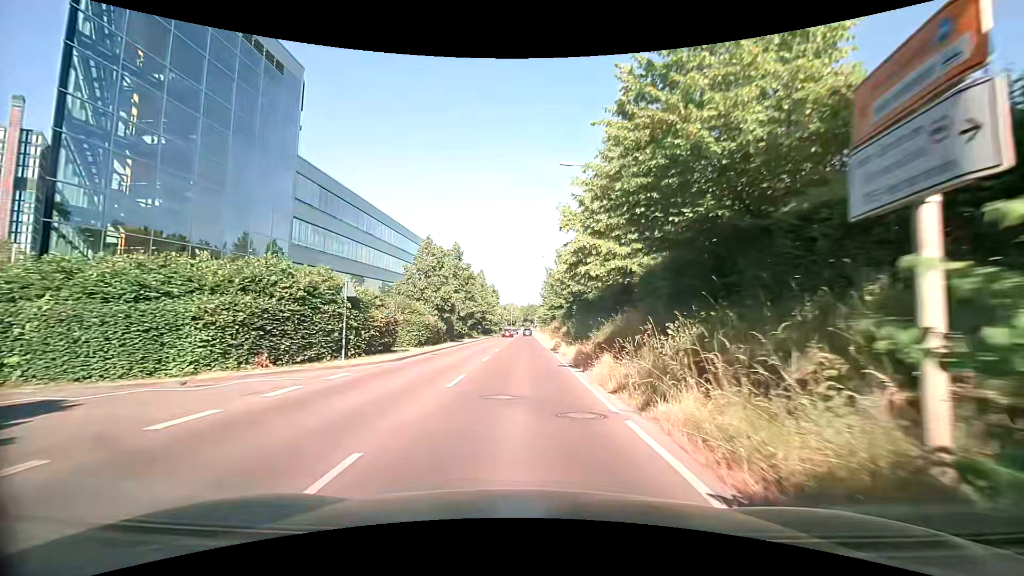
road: tertiary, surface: asphalt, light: Day
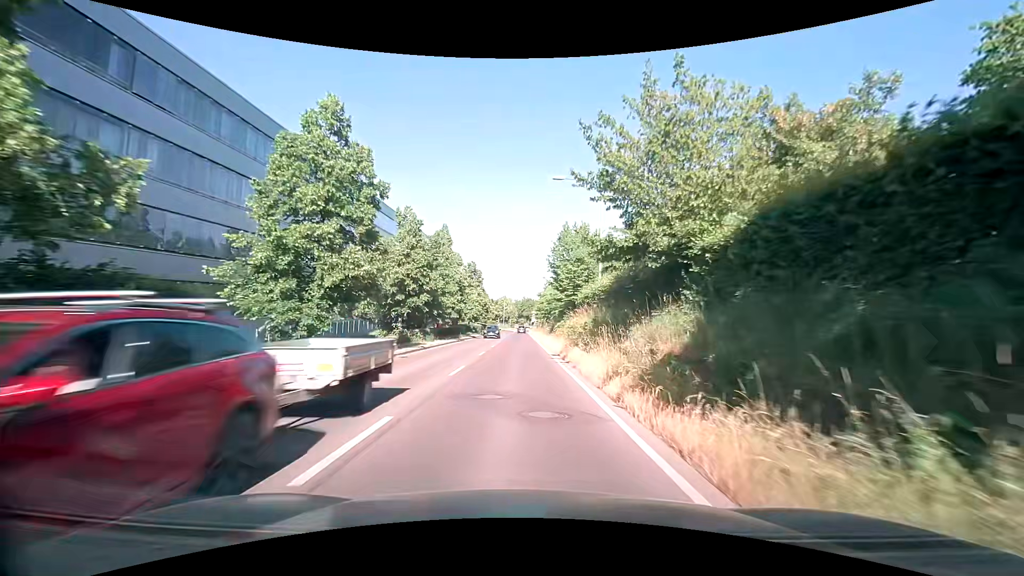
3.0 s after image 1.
(-0.1, +34.7) m; 0°
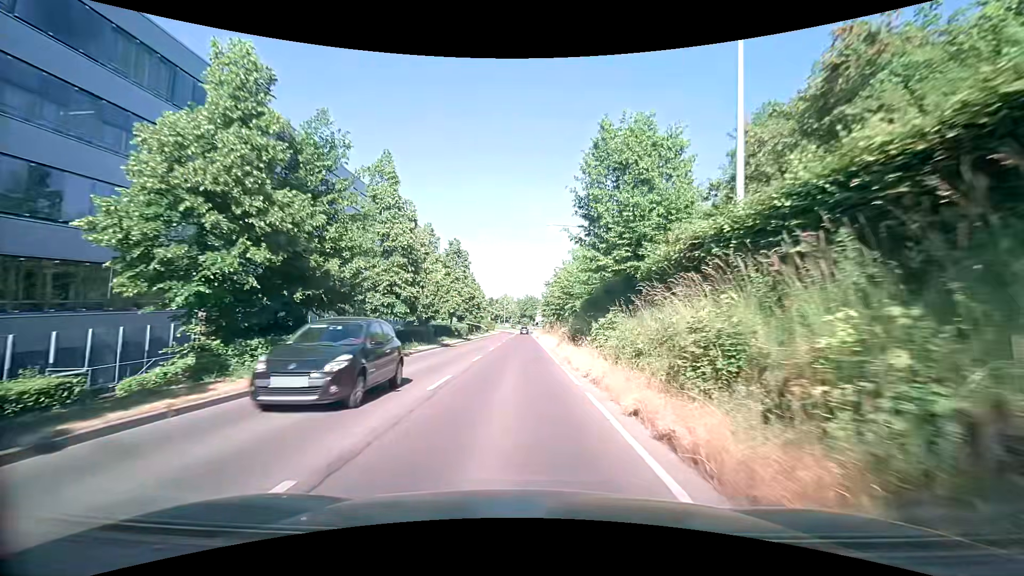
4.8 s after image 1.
(0.0, +21.2) m; 0°
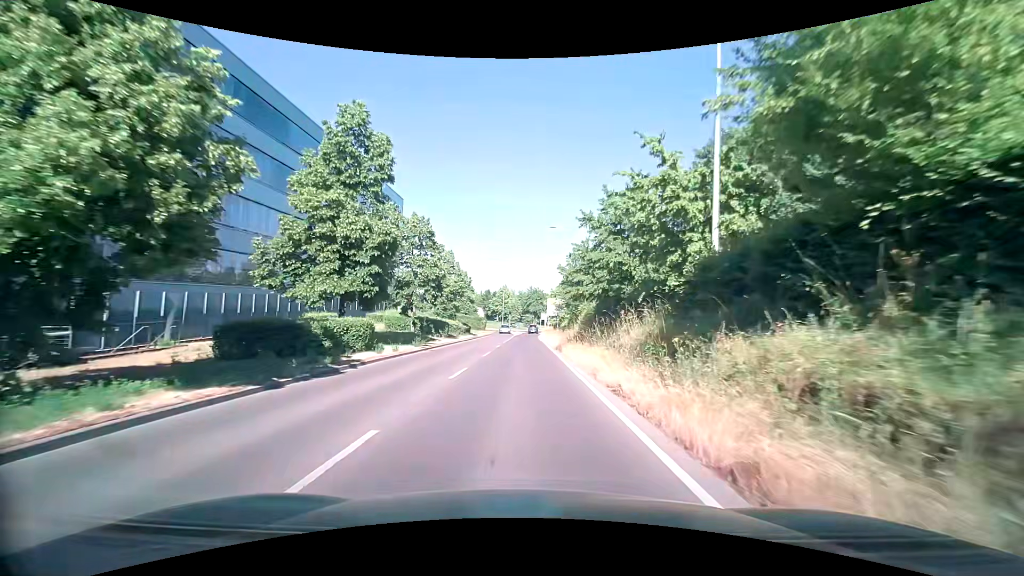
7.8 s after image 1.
(-0.5, +34.8) m; -1°
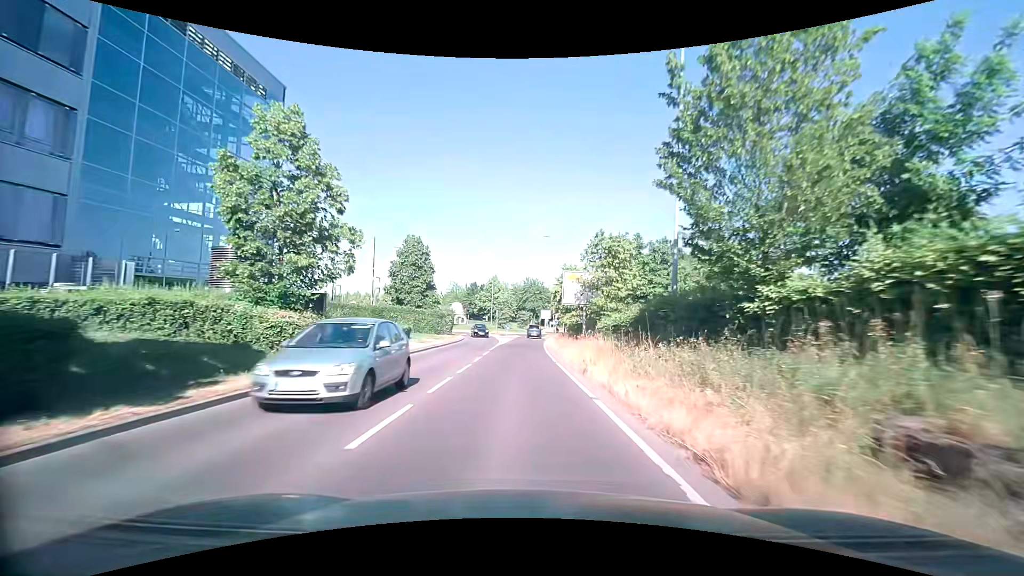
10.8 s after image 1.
(+0.2, +34.3) m; +1°
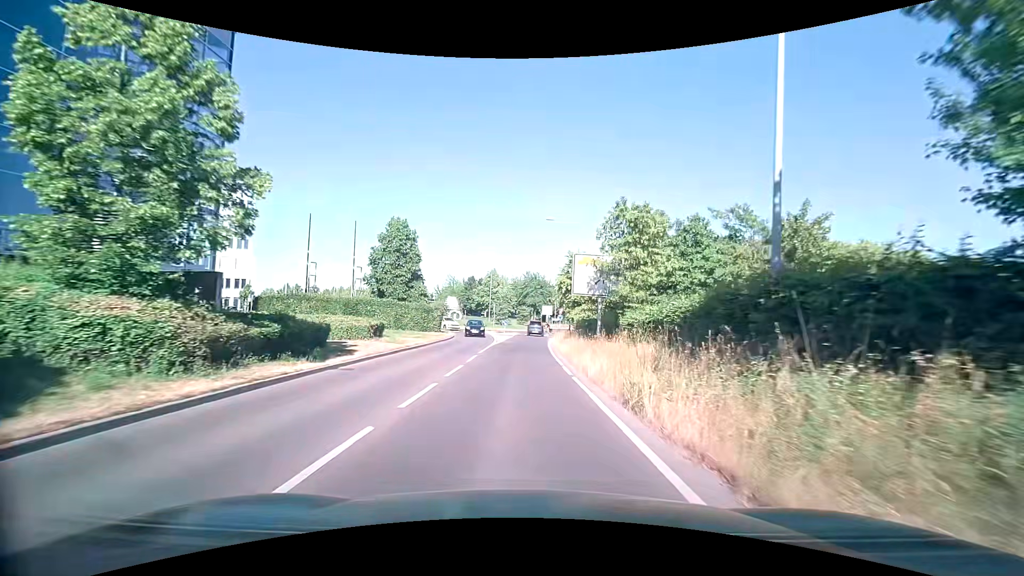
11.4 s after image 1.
(0.0, +6.7) m; 0°
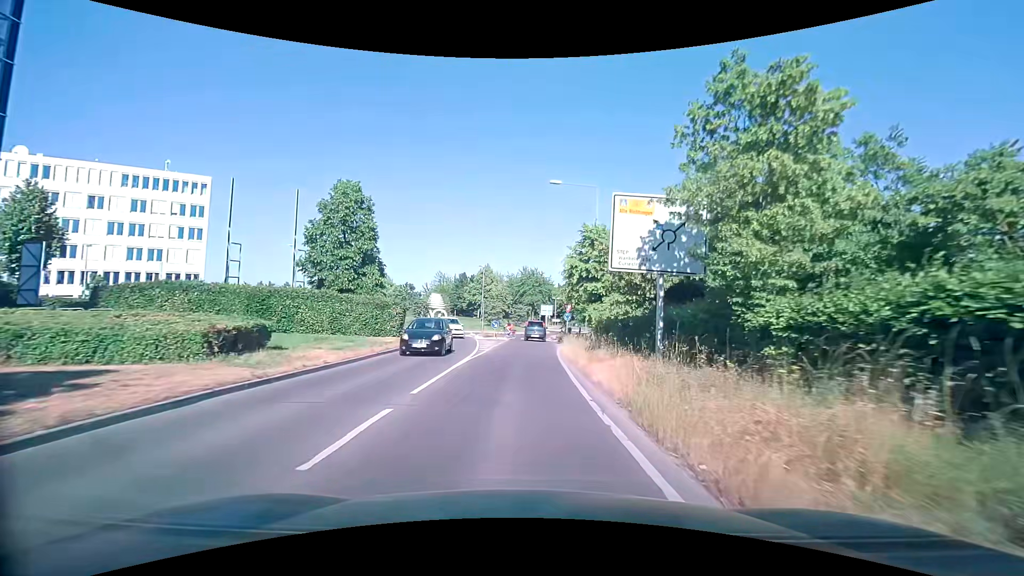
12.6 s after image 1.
(0.0, +12.4) m; +1°
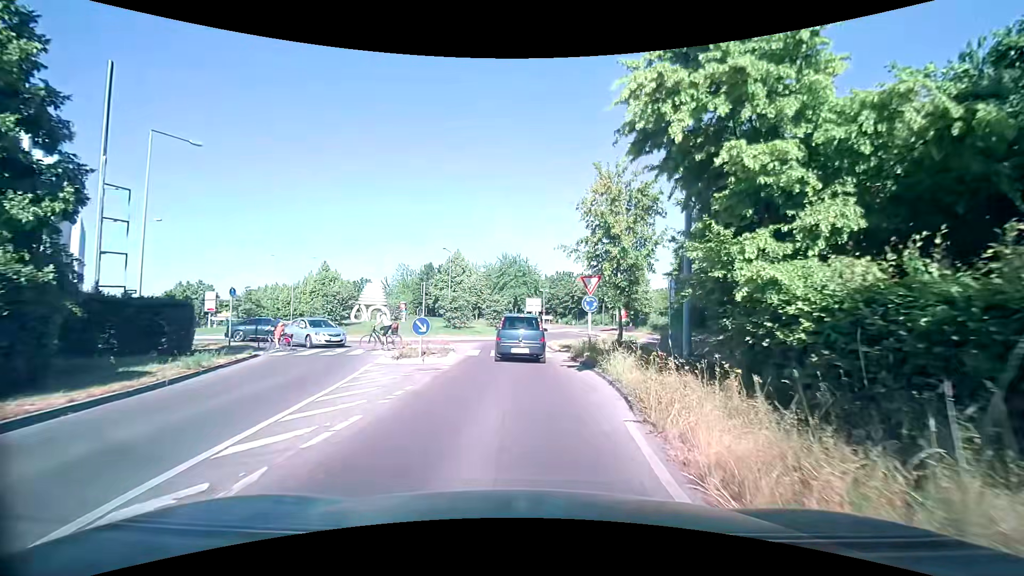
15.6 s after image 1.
(+0.3, +22.2) m; +2°
